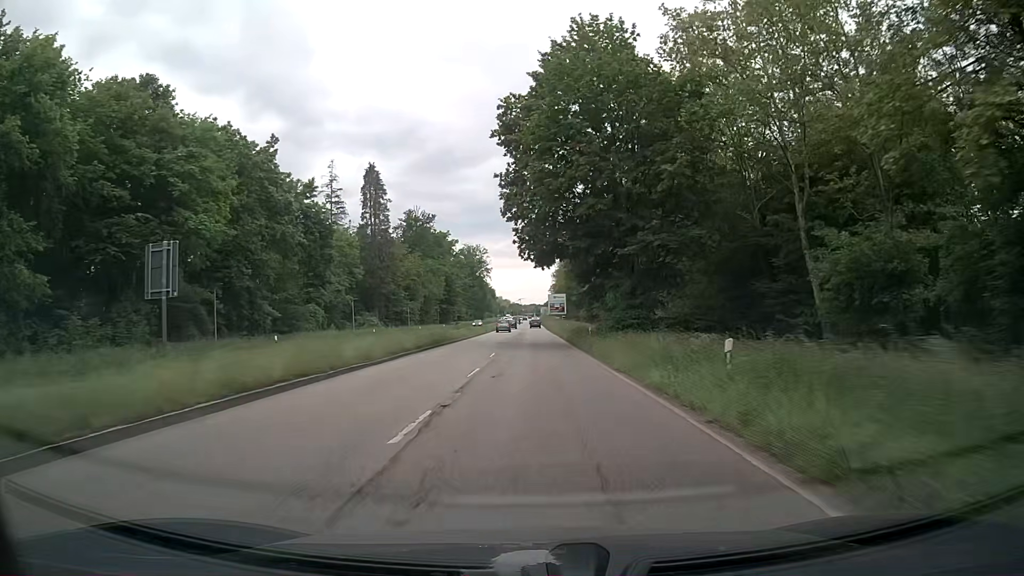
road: primary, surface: asphalt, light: Day
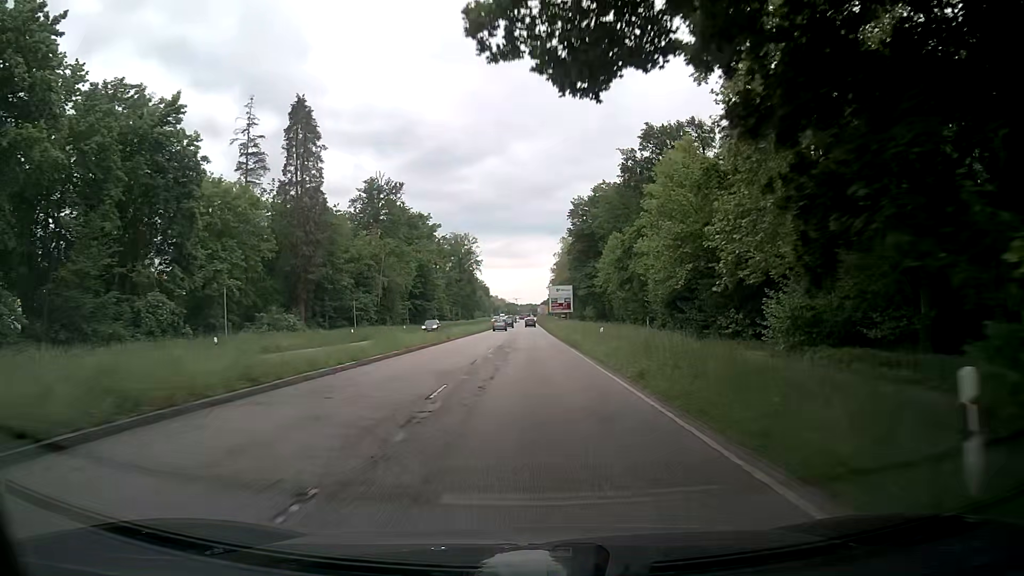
(+0.1, +32.2) m; 0°
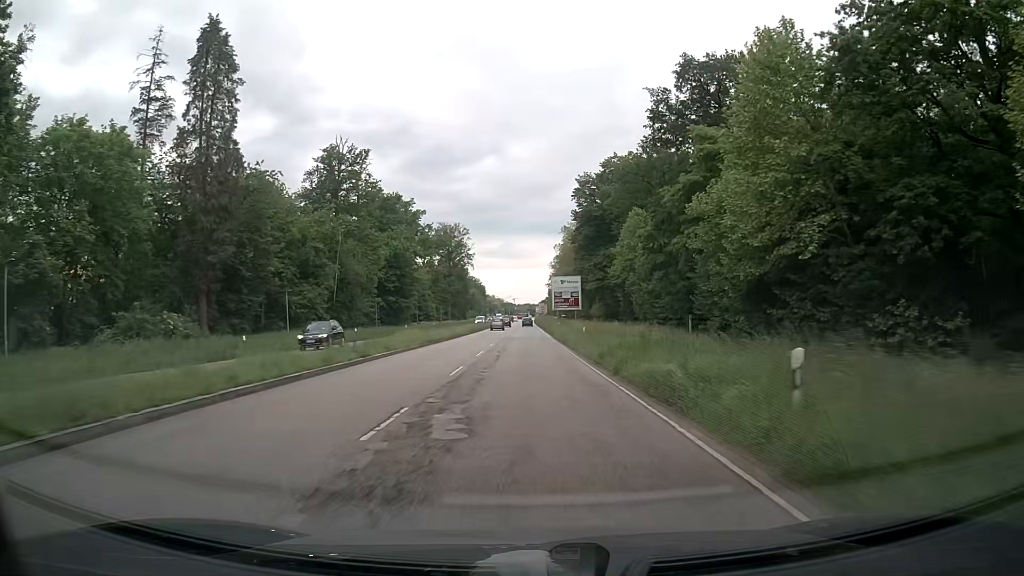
(0.0, +21.8) m; 0°
(0, +10) (0, +20) (0, +30) (0, +40) (0, +50) (0, +60) (0, +70) (0, +80) (0, +90) (-1, +100) m
